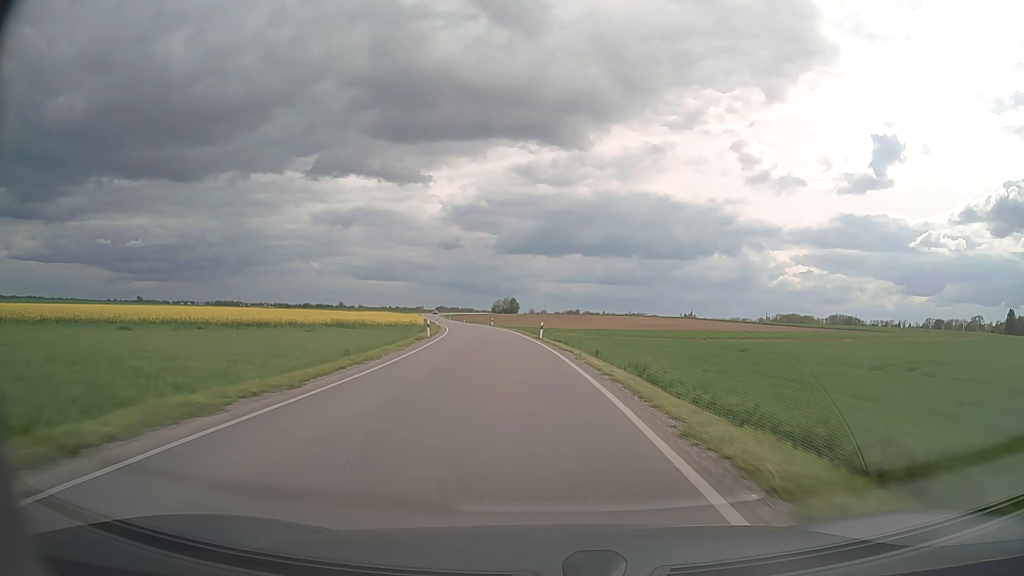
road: secondary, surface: asphalt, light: Day
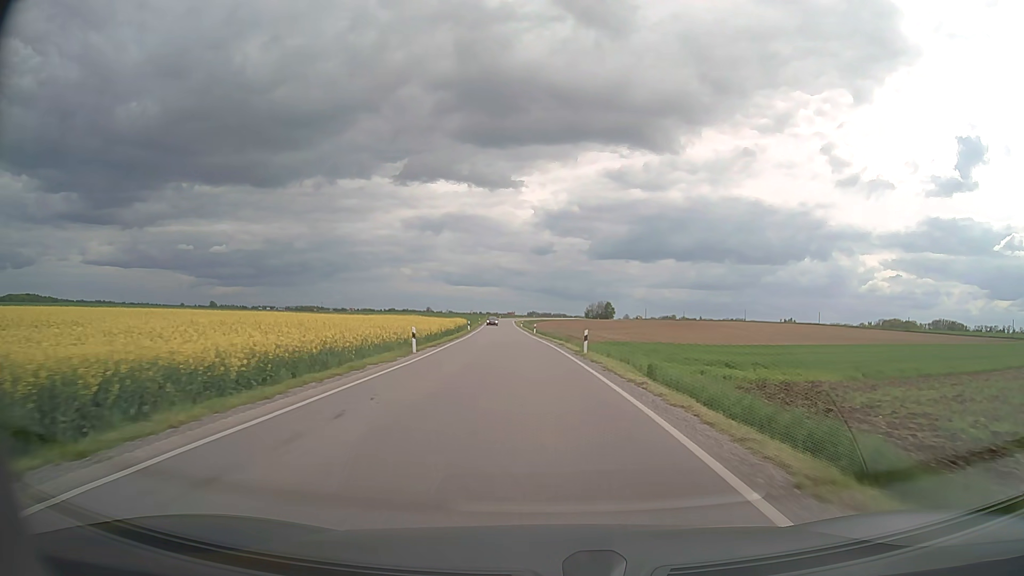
(-4.4, +55.7) m; -8°
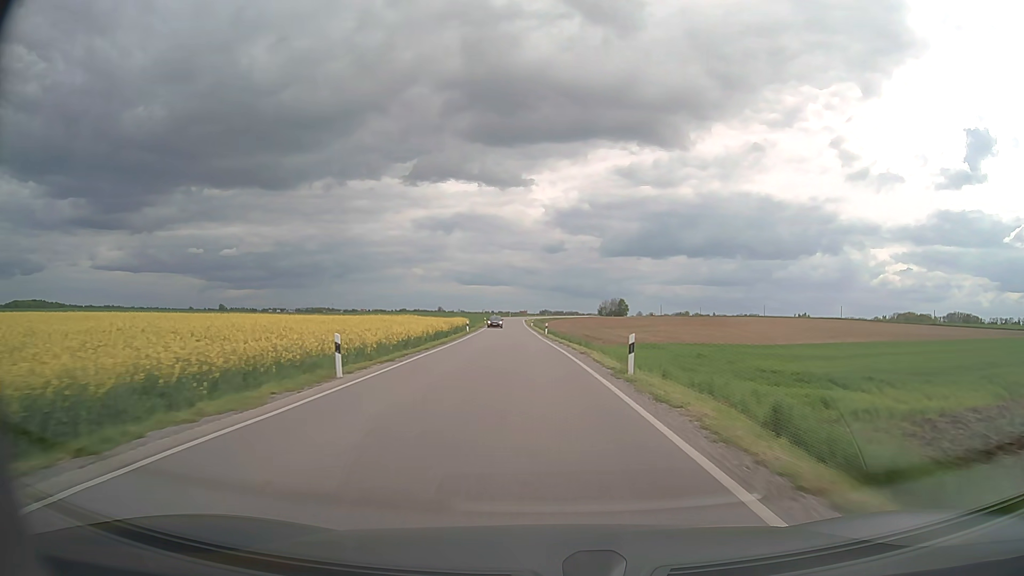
(-0.1, +11.2) m; -1°
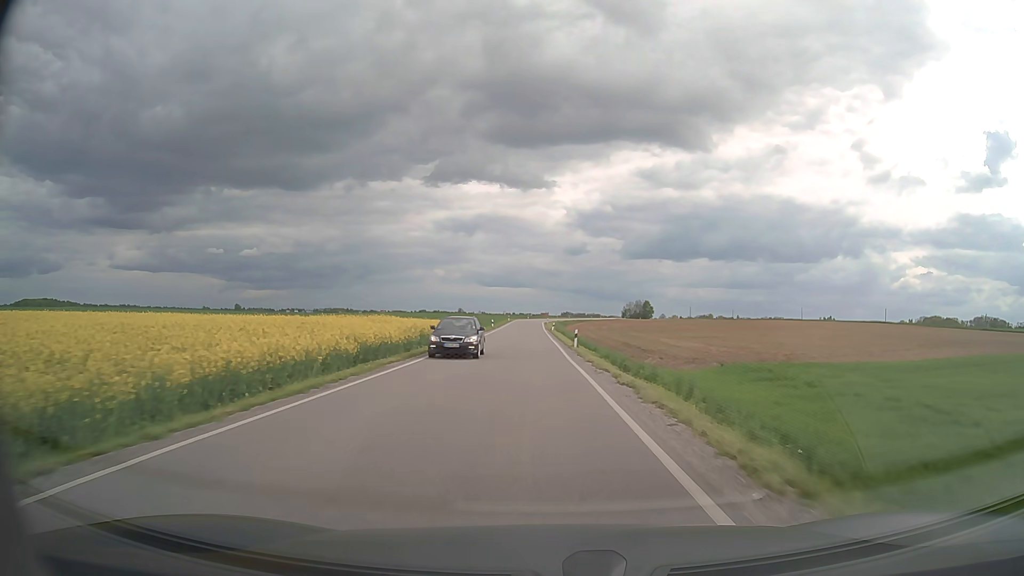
(-0.4, +22.4) m; -2°
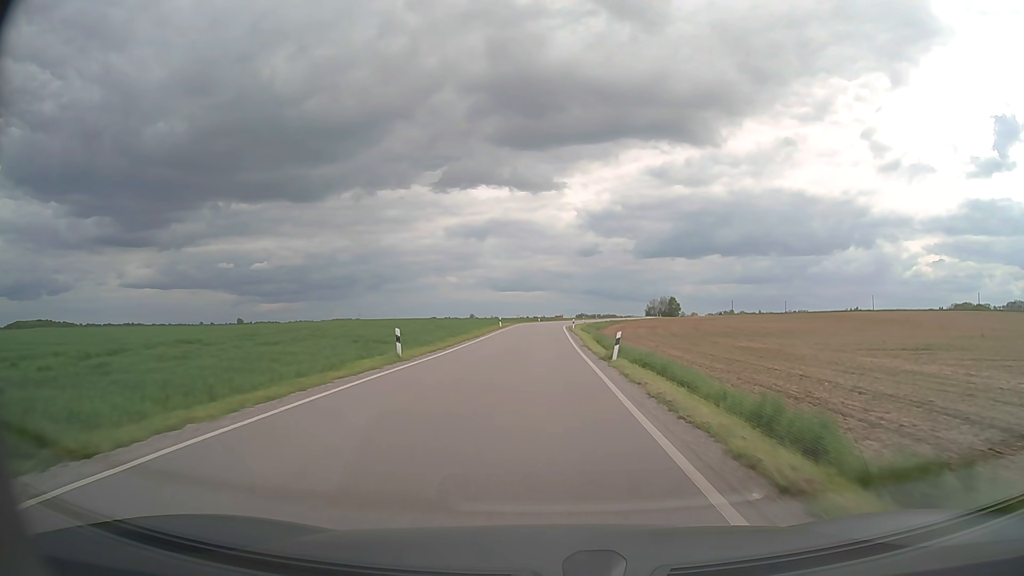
(-0.9, +56.4) m; -1°
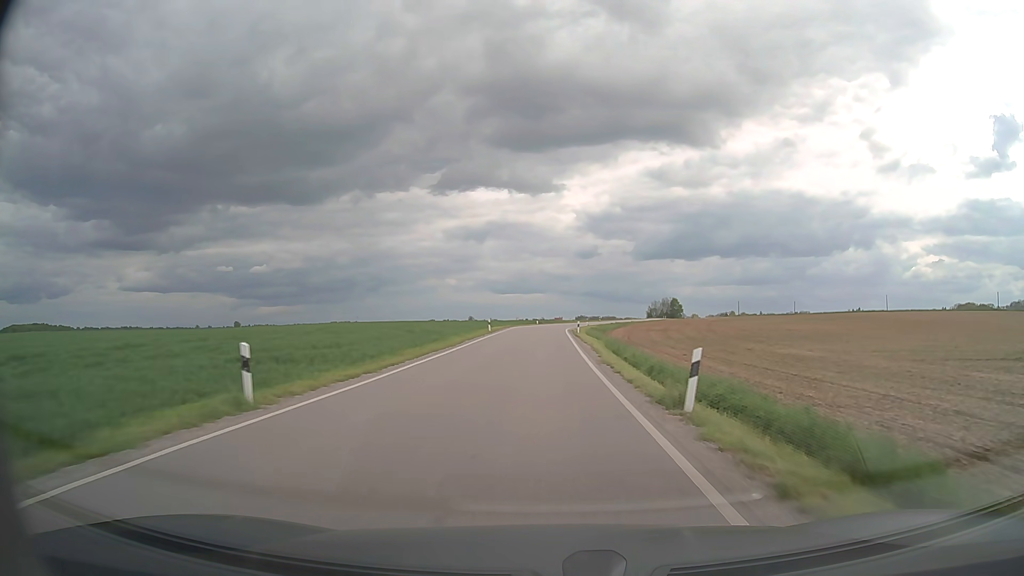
(0.0, +11.4) m; 0°
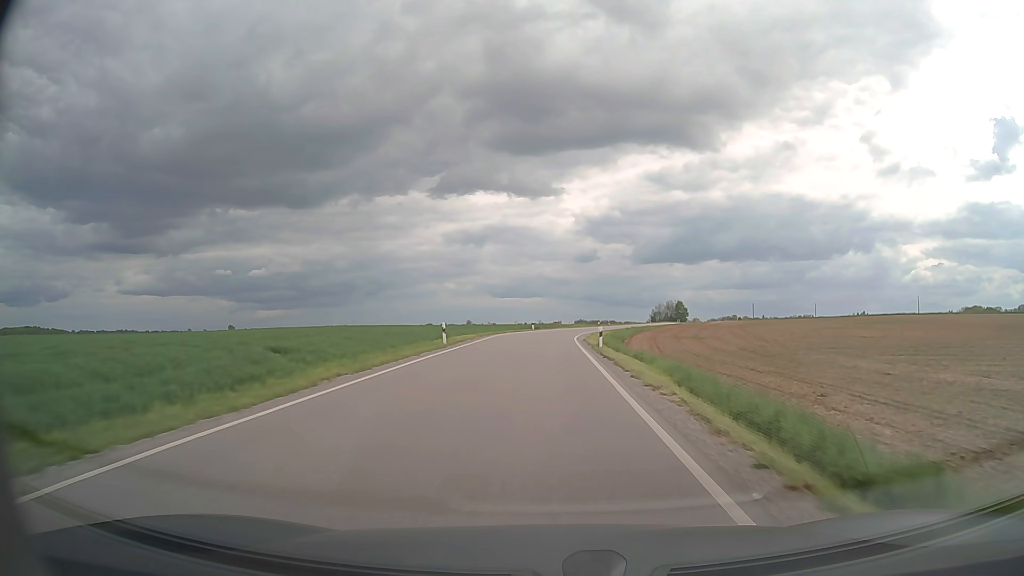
(0.0, +22.8) m; 0°
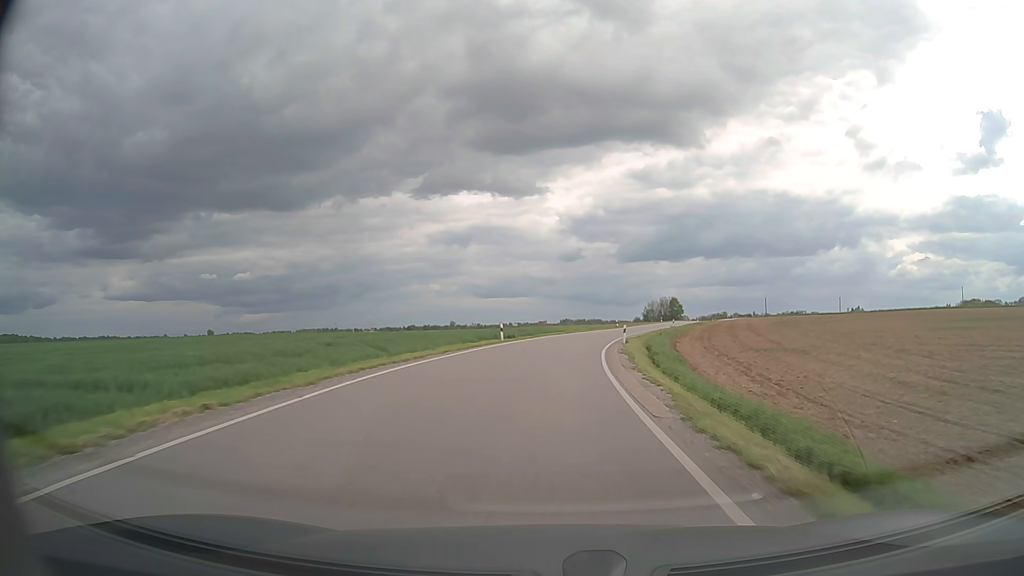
(+0.2, +33.2) m; +1°
(0, +10) (+1, +20) (+1, +30) (+2, +40) (+4, +50) (+6, +60) (+9, +69) (+12, +79) (+14, +88) (+17, +98) m
